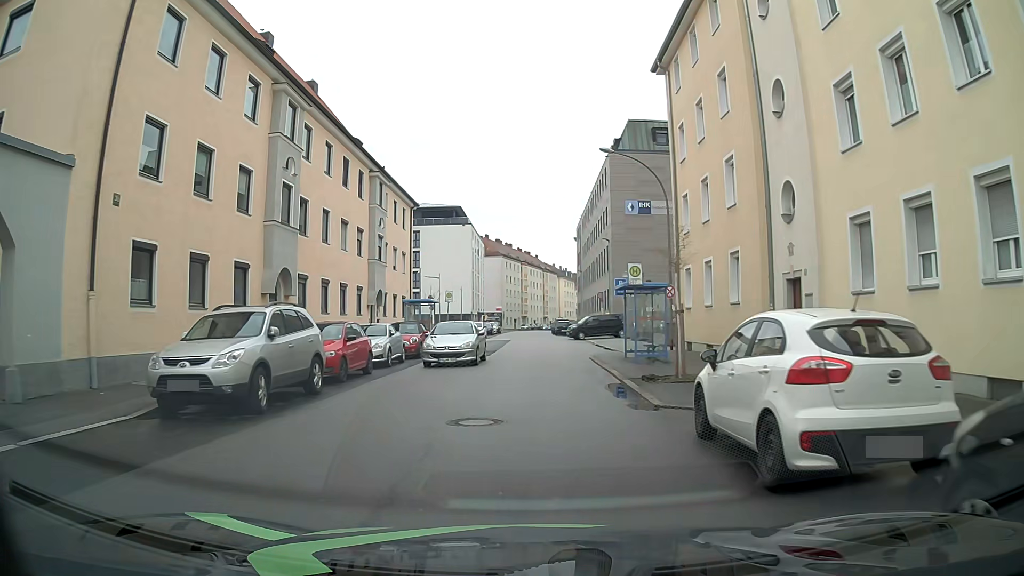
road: tertiary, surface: asphalt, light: Day
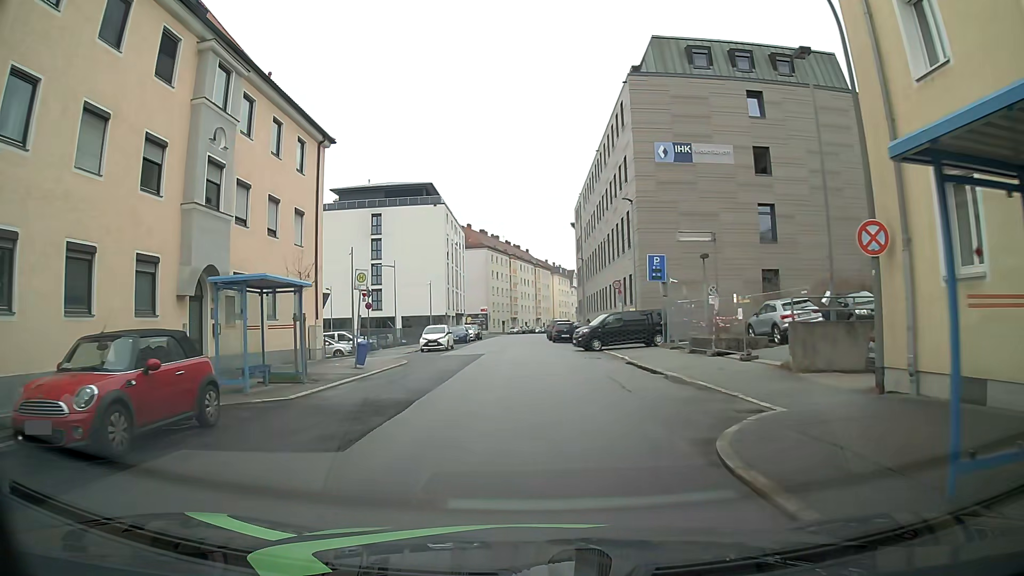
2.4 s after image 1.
(+0.4, +19.1) m; +1°
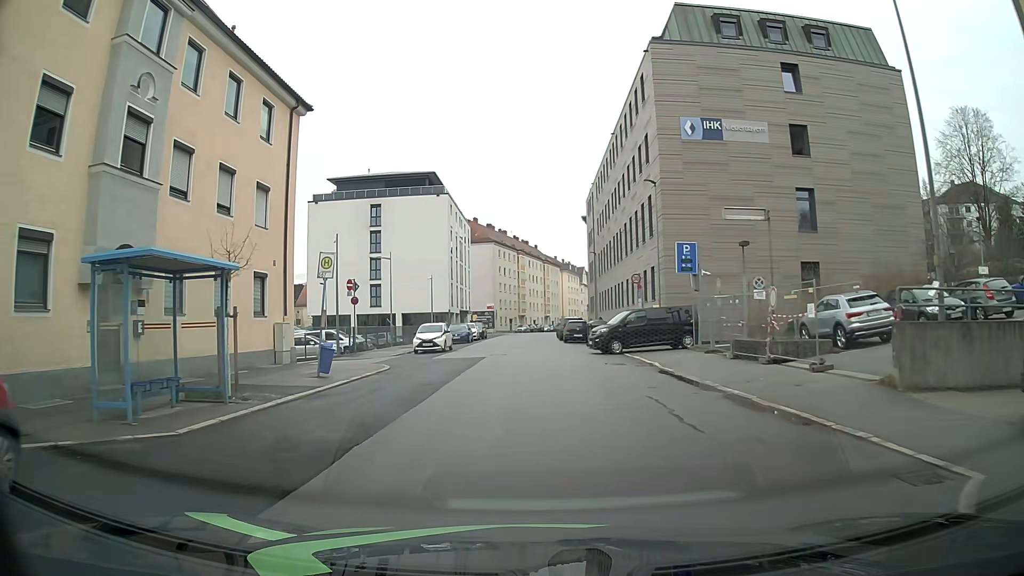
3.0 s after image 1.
(0.0, +4.8) m; -2°
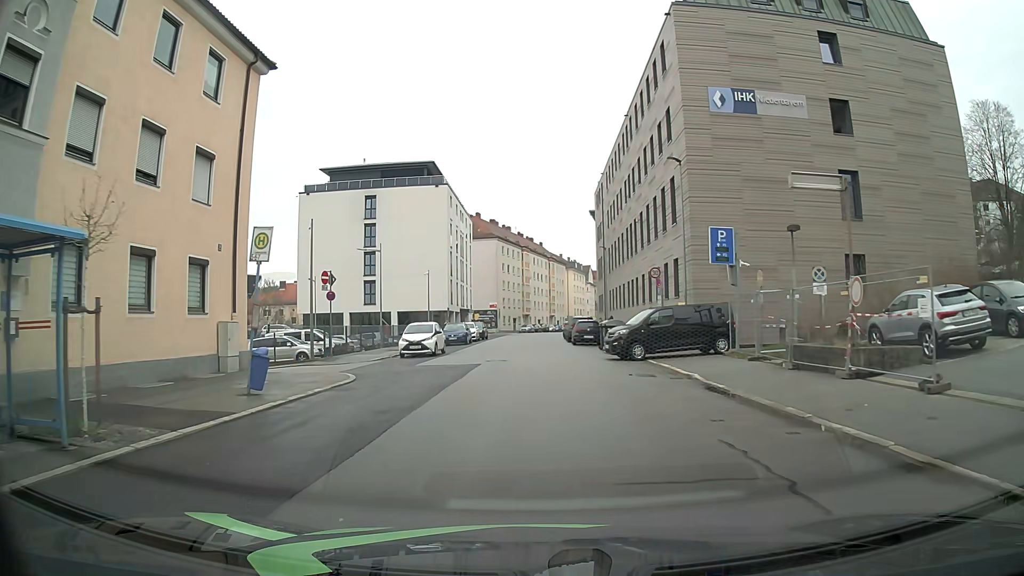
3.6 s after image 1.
(0.0, +4.8) m; 0°
